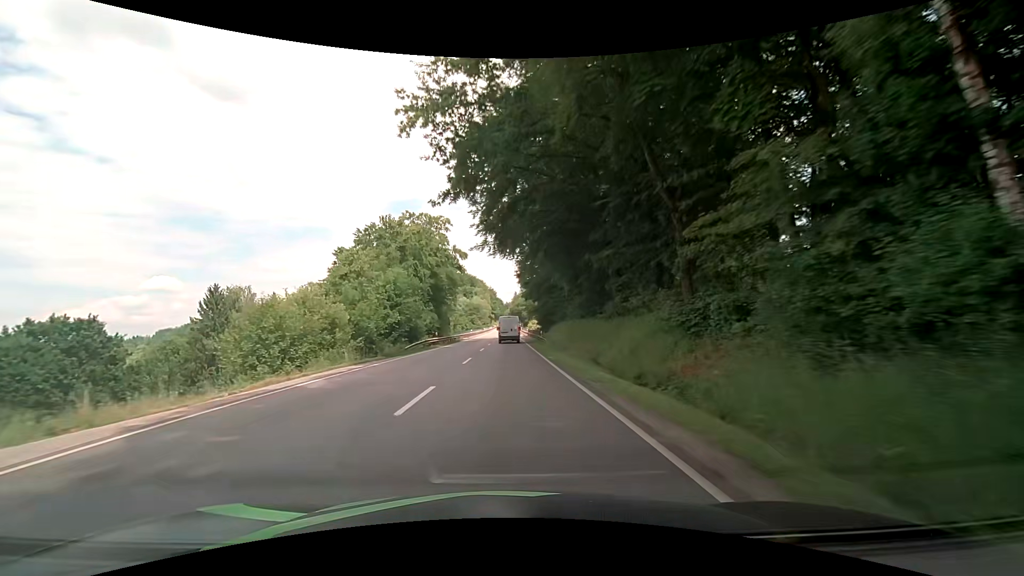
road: primary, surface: asphalt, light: Day
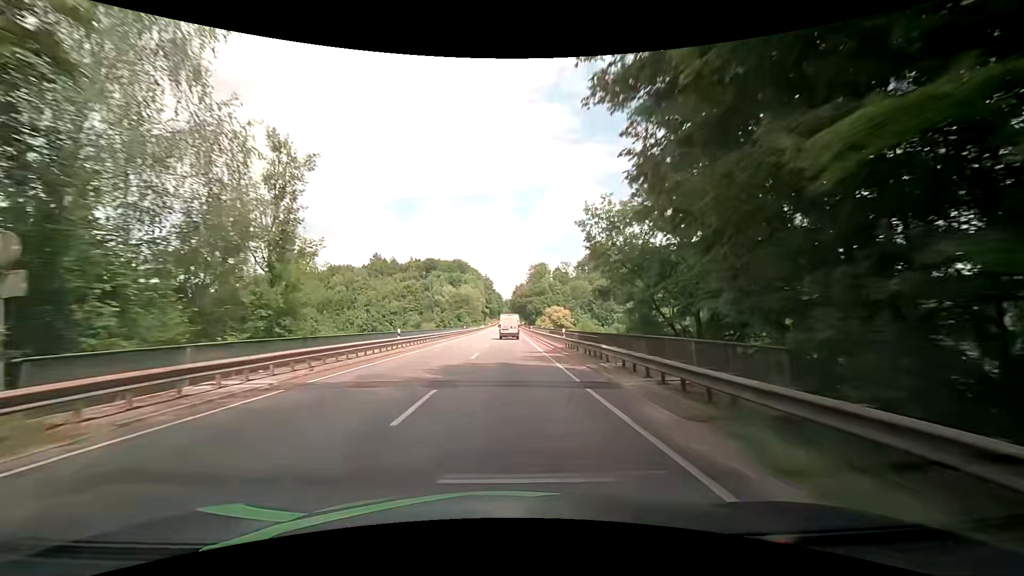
(+0.2, +60.7) m; +1°
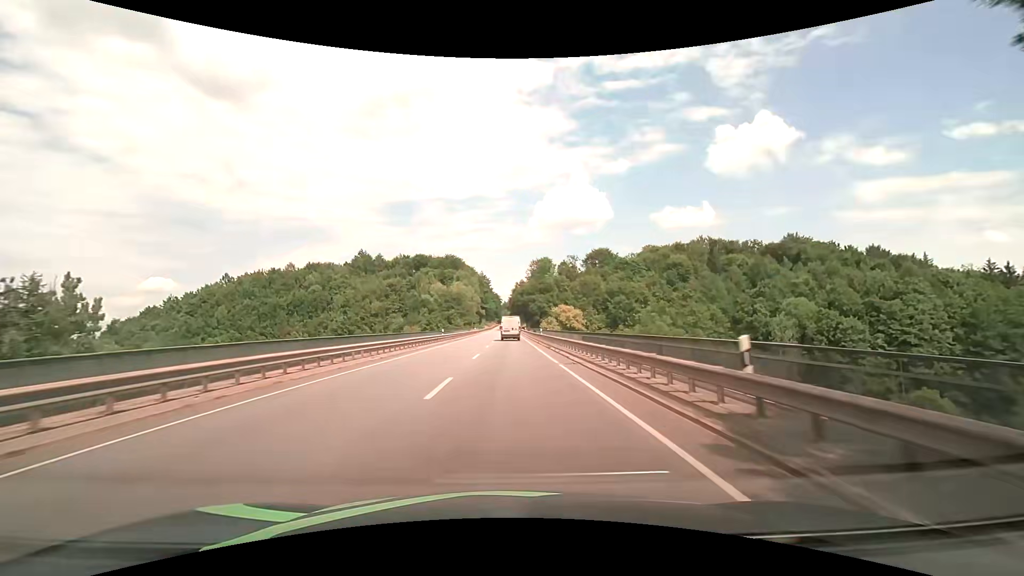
(-0.1, +24.6) m; 0°
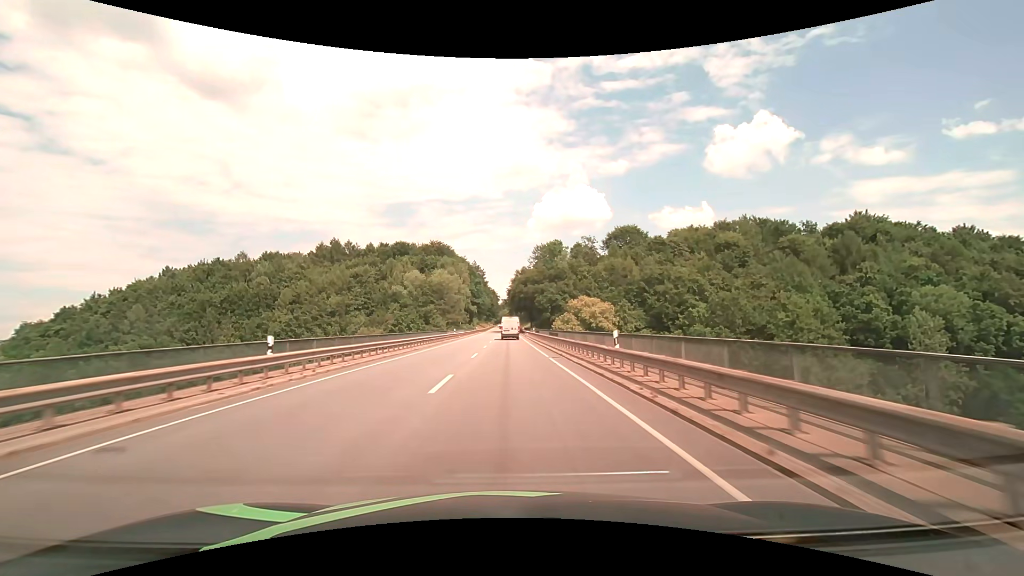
(0.0, +37.0) m; 0°
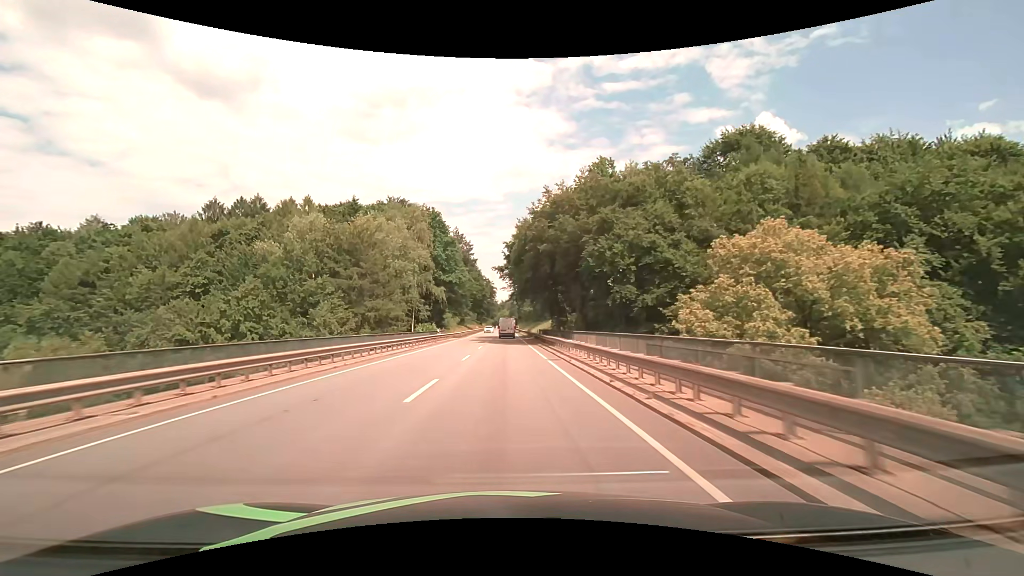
(0.0, +62.0) m; 0°
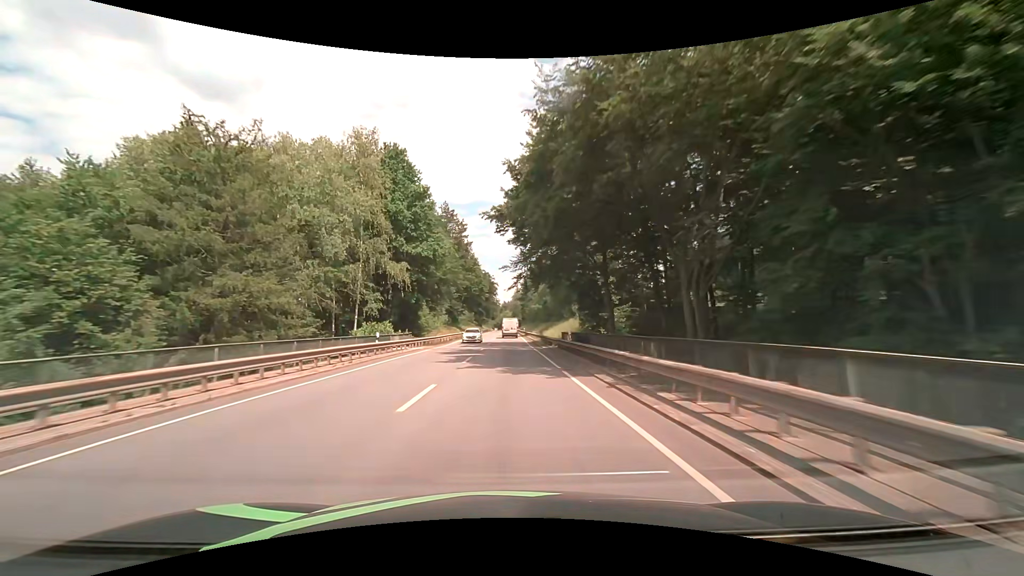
(-0.1, +24.9) m; 0°
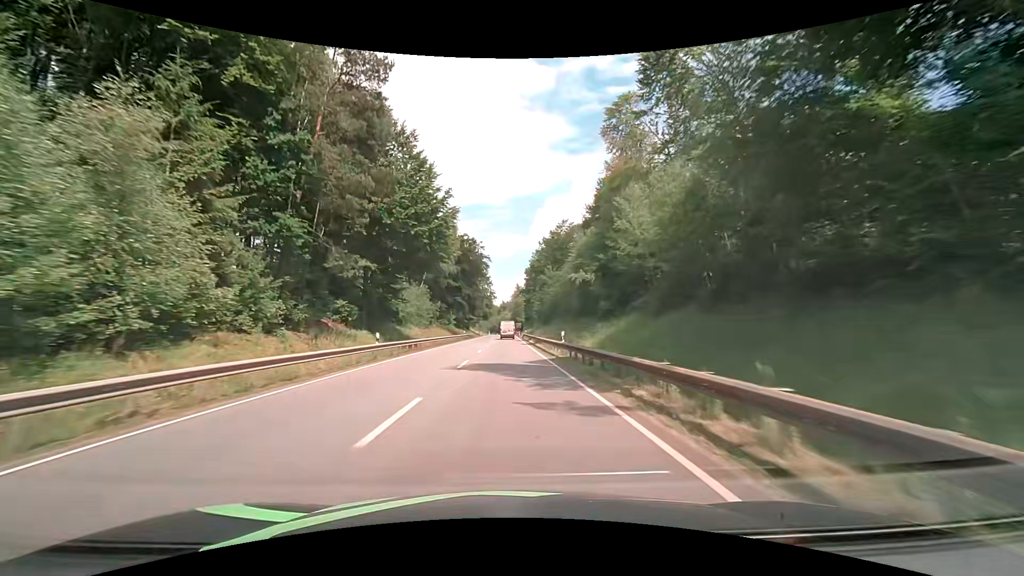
(+0.2, +62.3) m; 0°
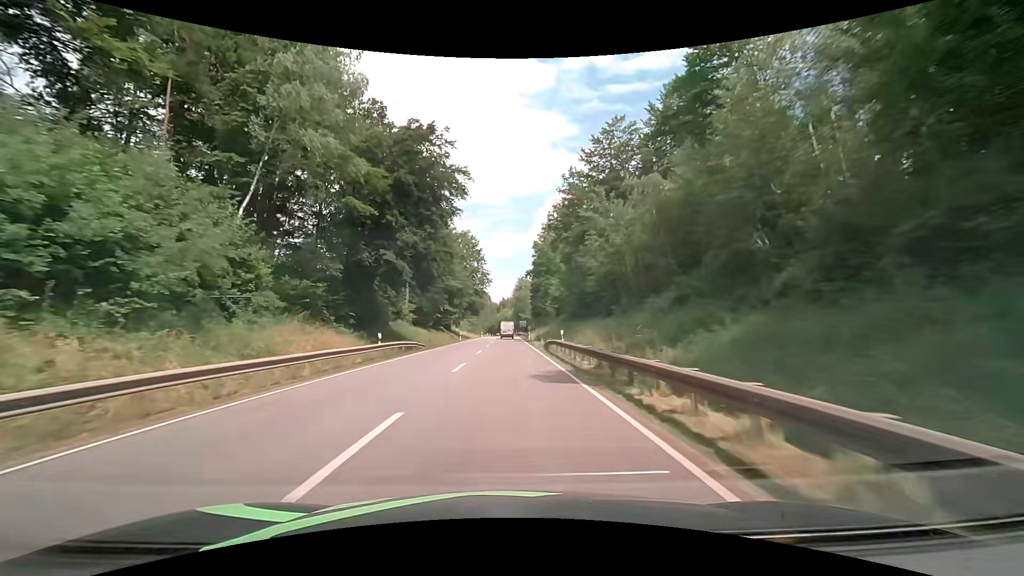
(-0.1, +49.9) m; -1°
(0, +10) (0, +20) (0, +30) (0, +40) (0, +50) (0, +60) (0, +70) (+1, +80) (+1, +90) (+1, +100) m
